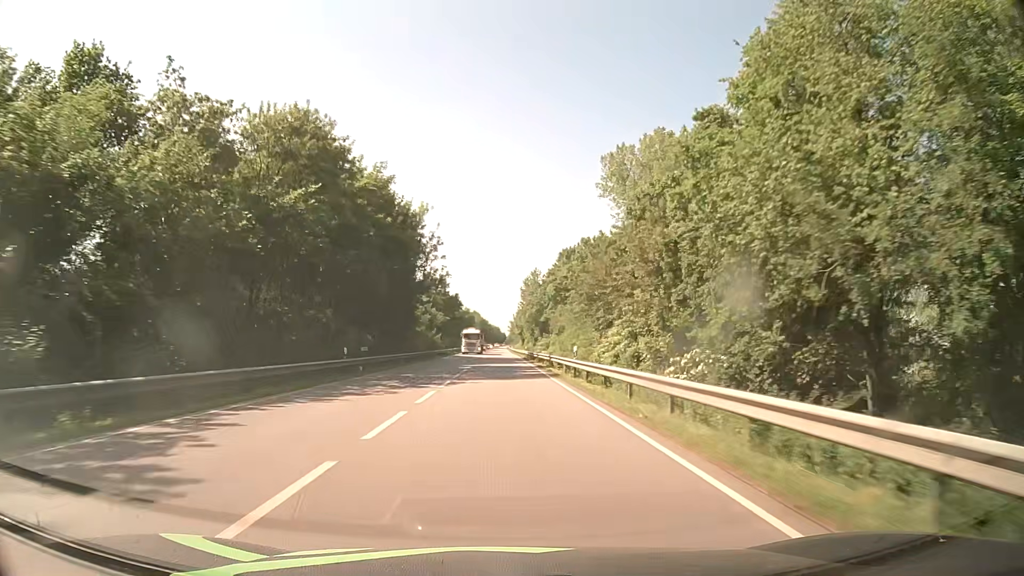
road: primary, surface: asphalt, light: Day
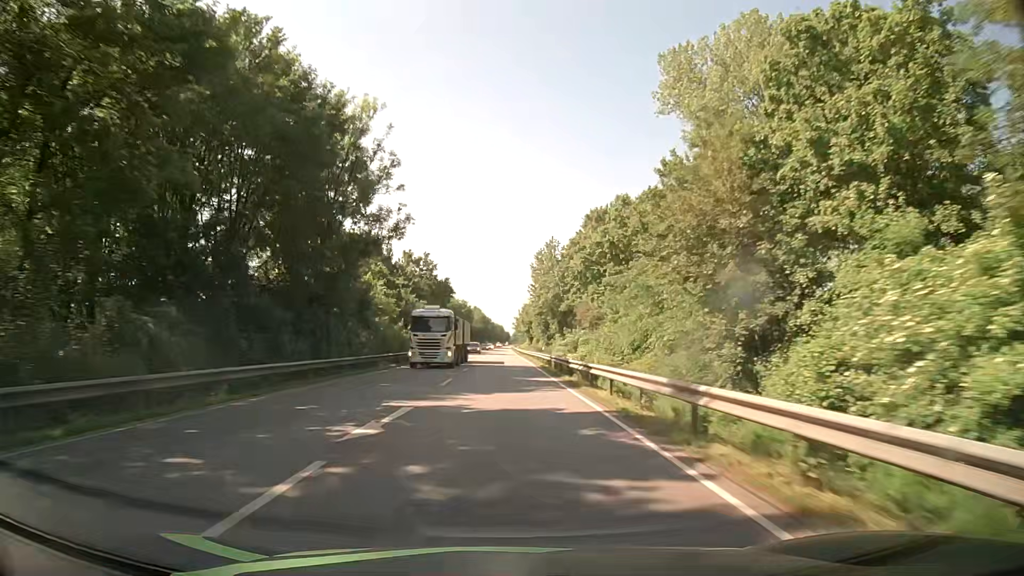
(0.0, +30.1) m; 0°
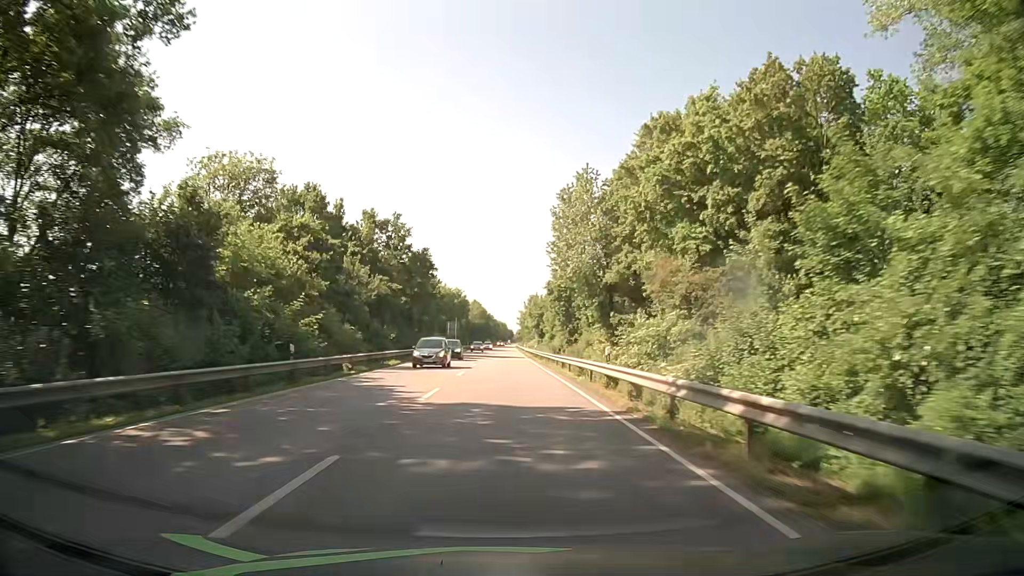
(-0.2, +30.6) m; 0°
(0, +10) (0, +20) (0, +30) (0, +40) (0, +50) (0, +60) (0, +70) (0, +80) (0, +90) (0, +100) m
